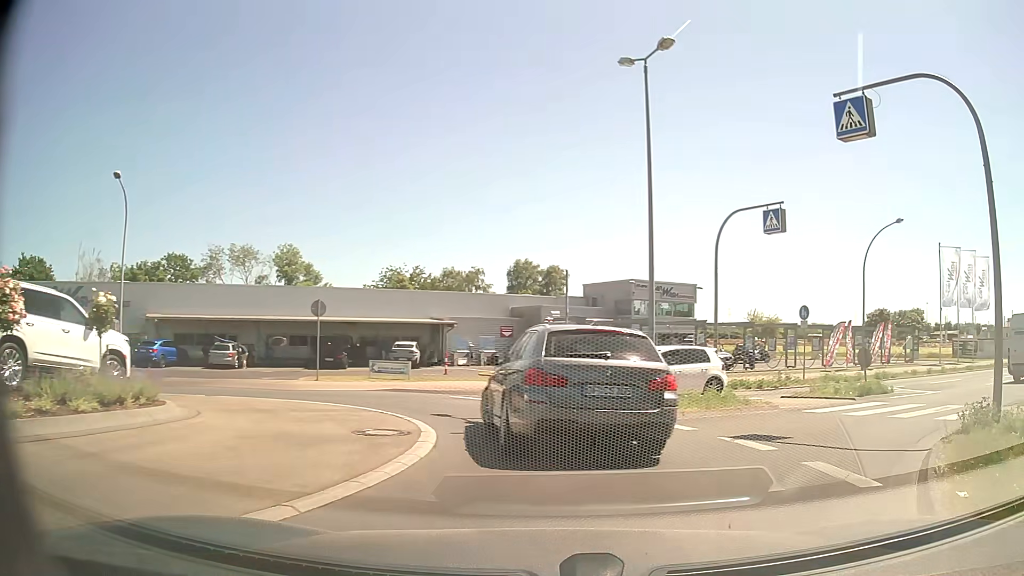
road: tertiary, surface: asphalt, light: Day
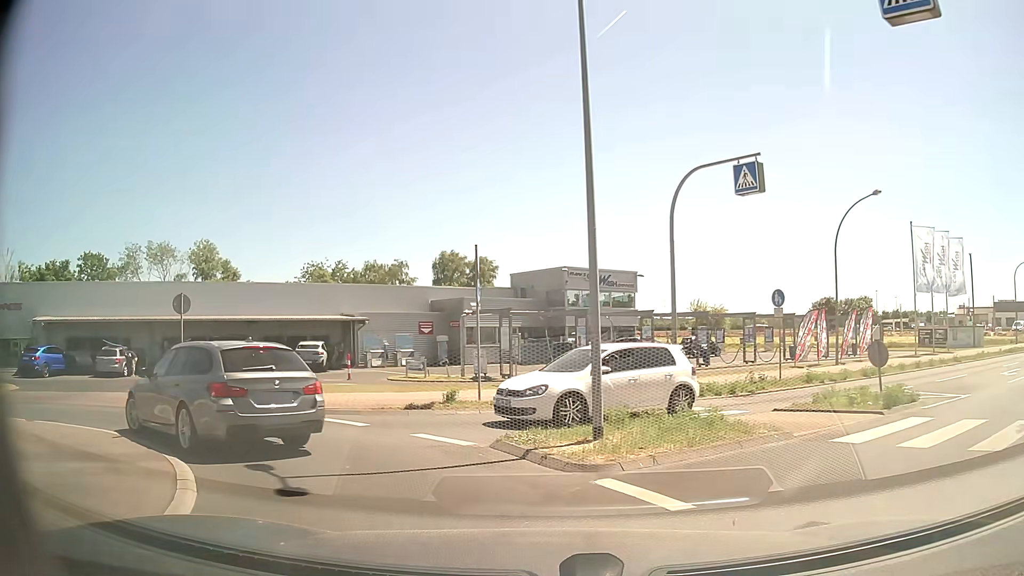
(+0.4, +5.2) m; +5°
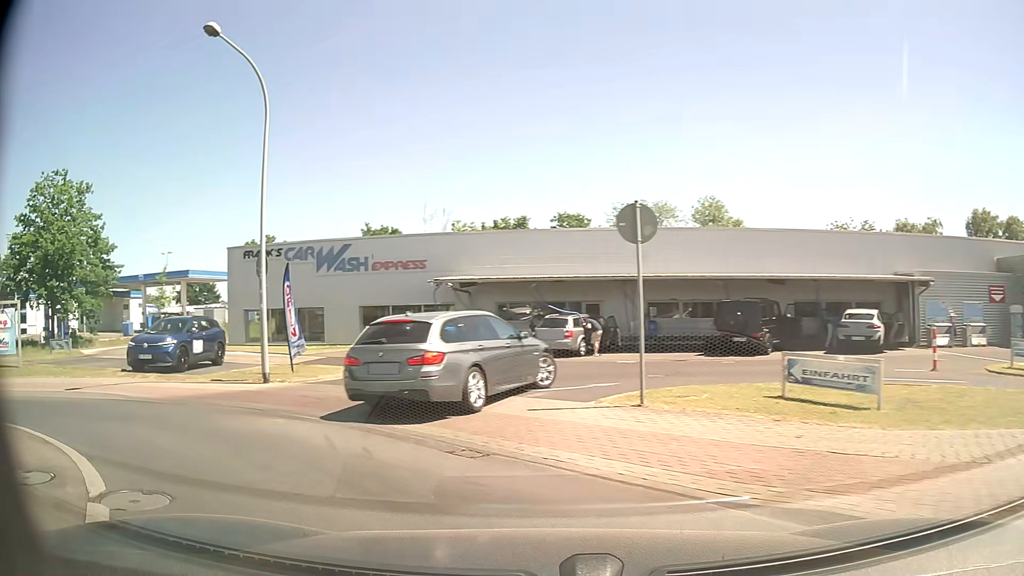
(-3.5, +10.3) m; -44°
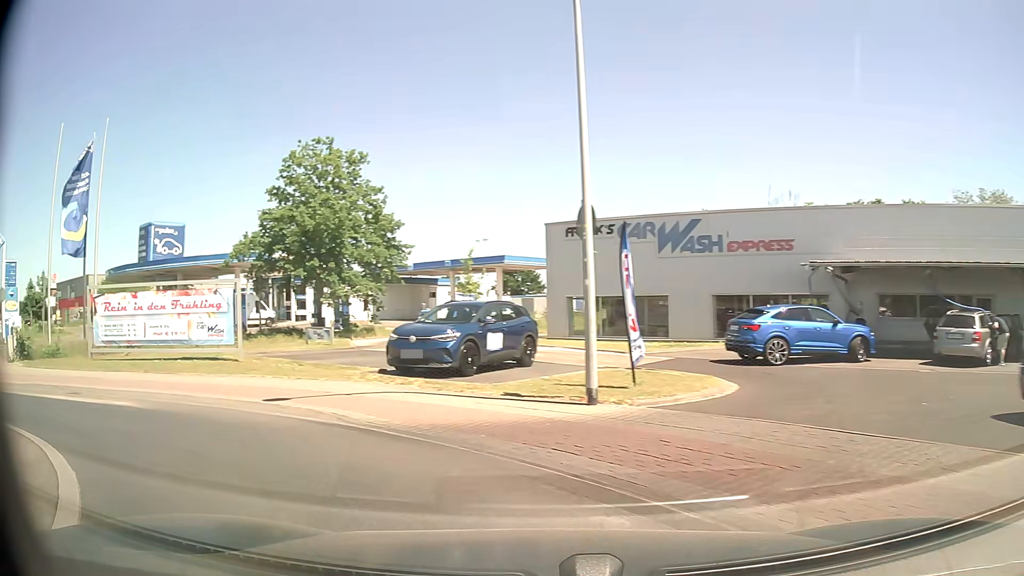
(-1.3, +5.5) m; -27°
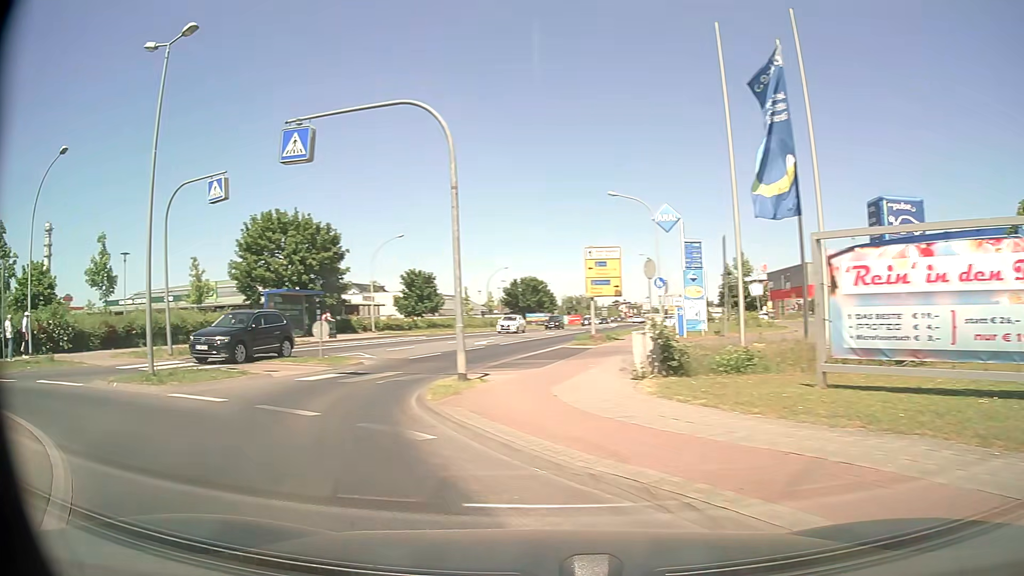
(-5.7, +9.7) m; -63°
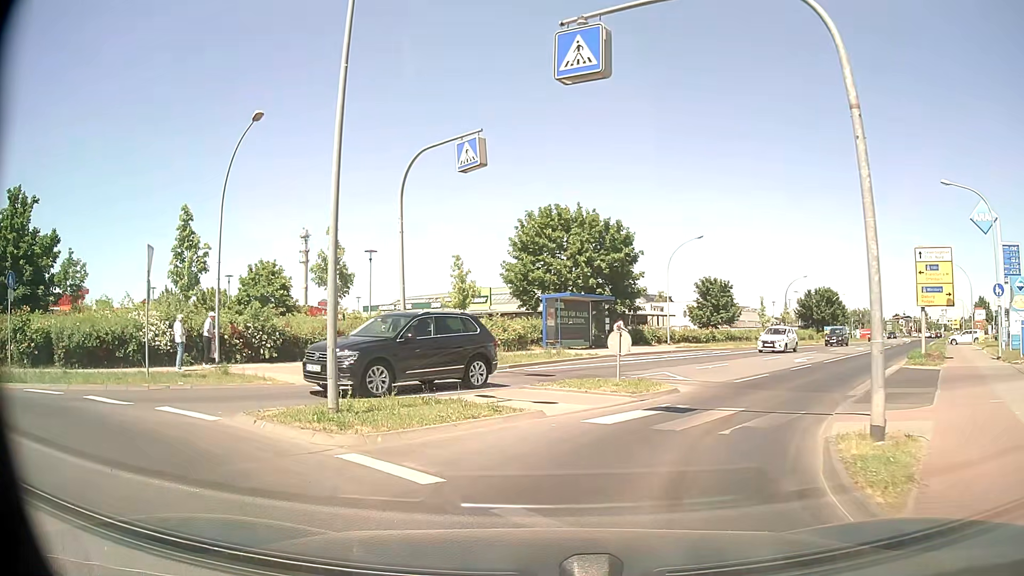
(-1.5, +5.8) m; -24°
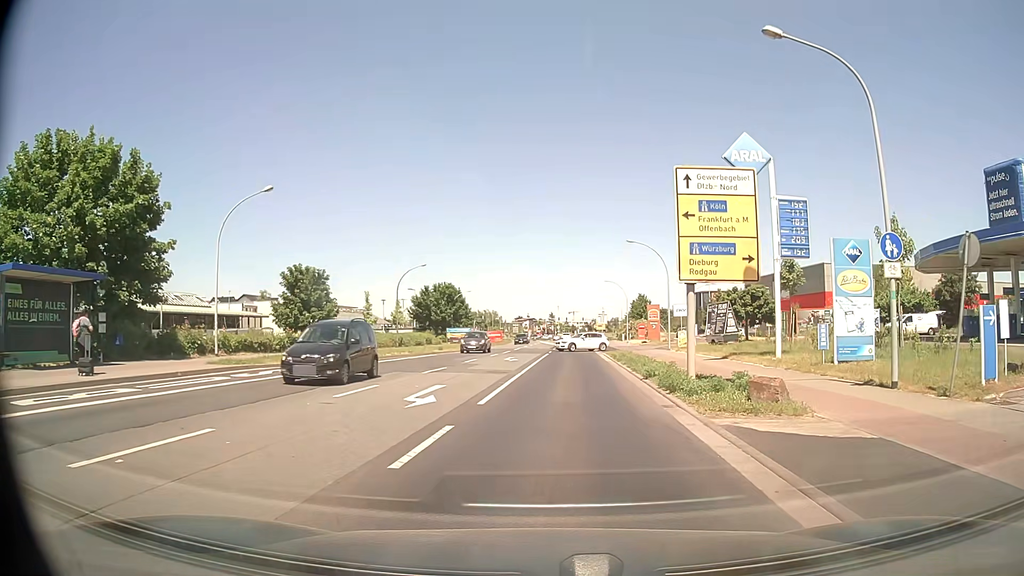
(+5.5, +16.7) m; +33°
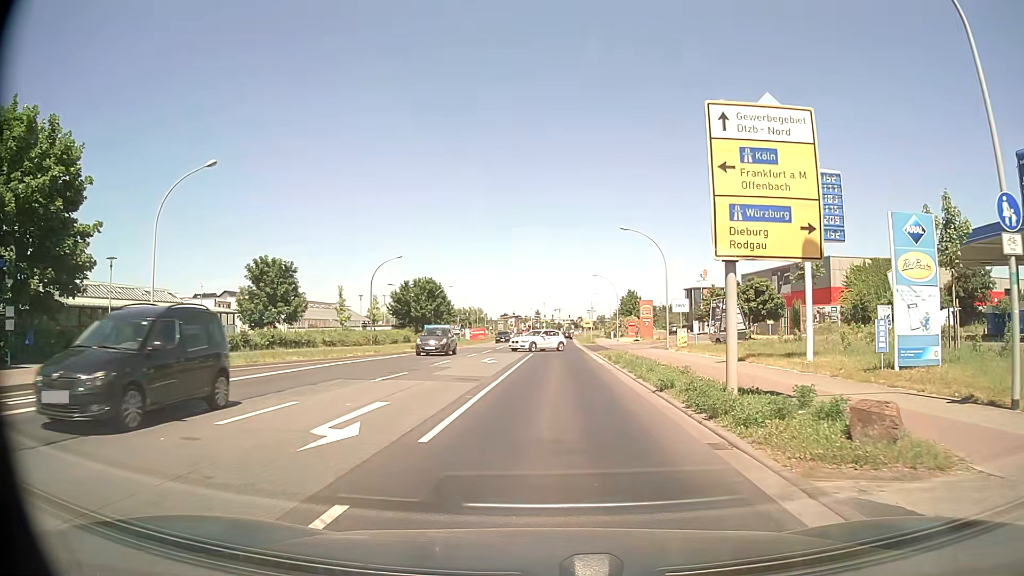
(+0.1, +4.8) m; +1°
(0, +10) (0, +20) (+1, +30) (+1, +40) (+1, +50) (+2, +60) (+2, +70) (+2, +80) (+3, +90) (+3, +100) m
